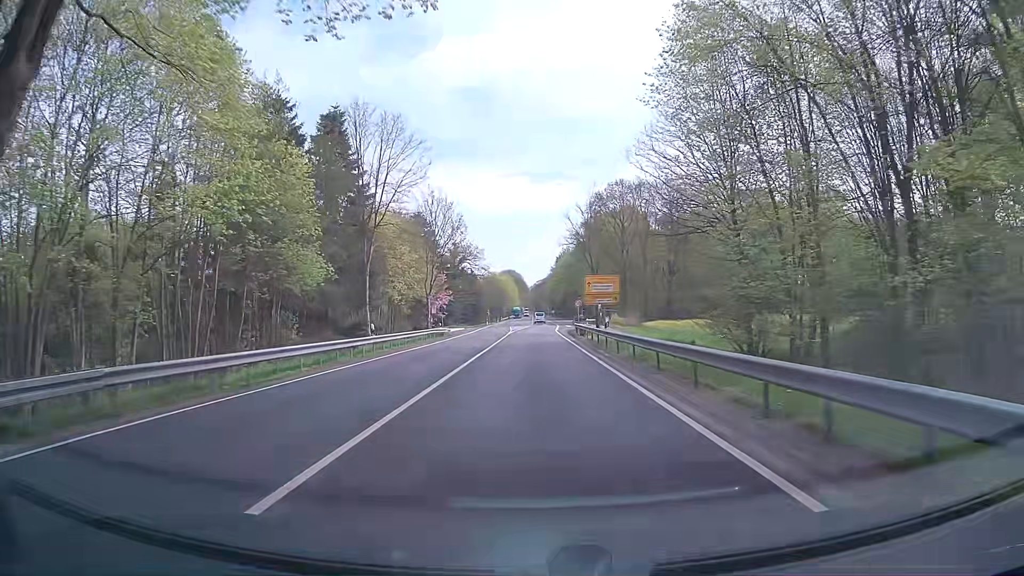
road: primary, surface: asphalt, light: Day
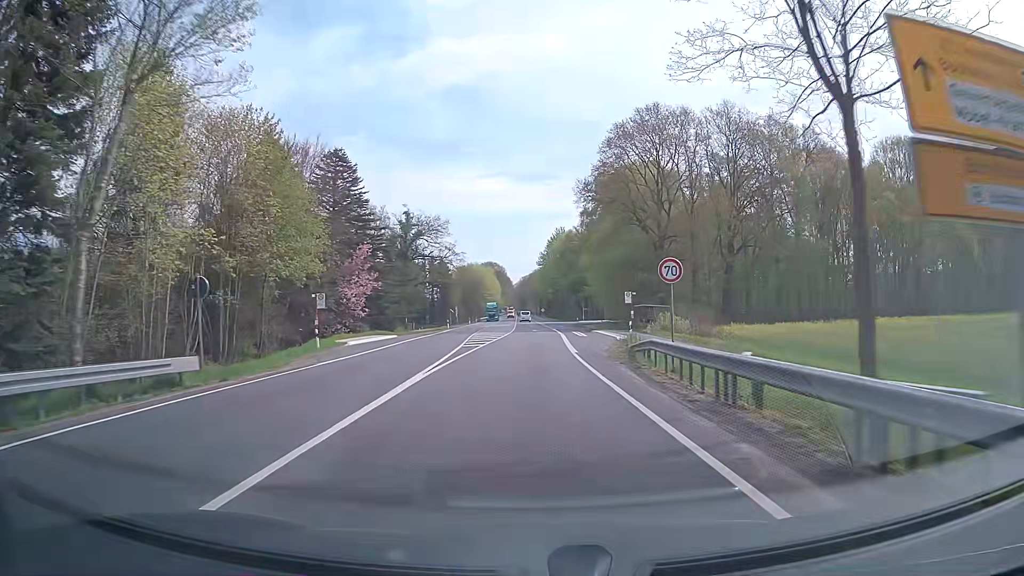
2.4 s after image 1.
(+0.2, +43.2) m; +1°
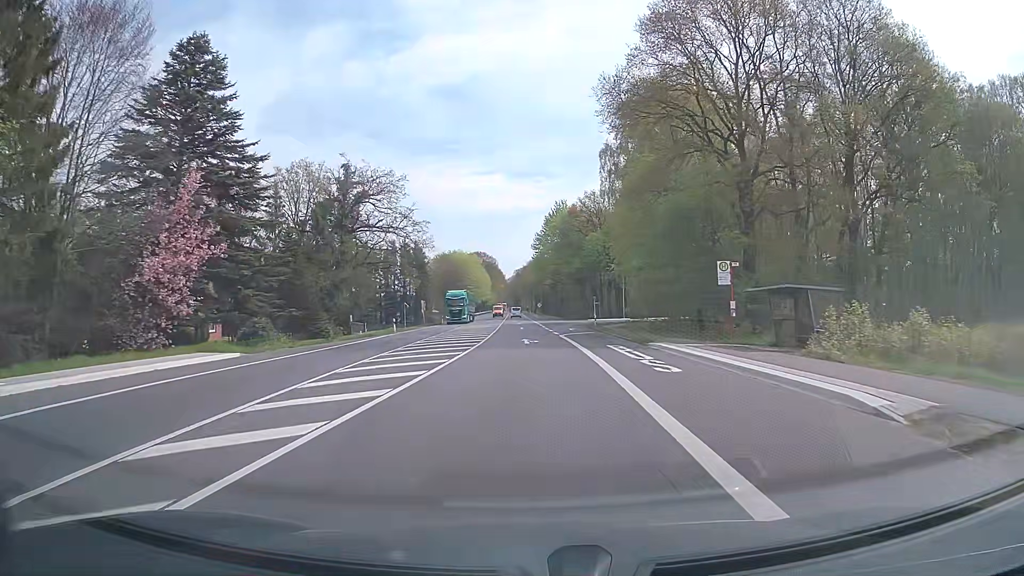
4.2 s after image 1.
(+0.2, +31.6) m; +1°
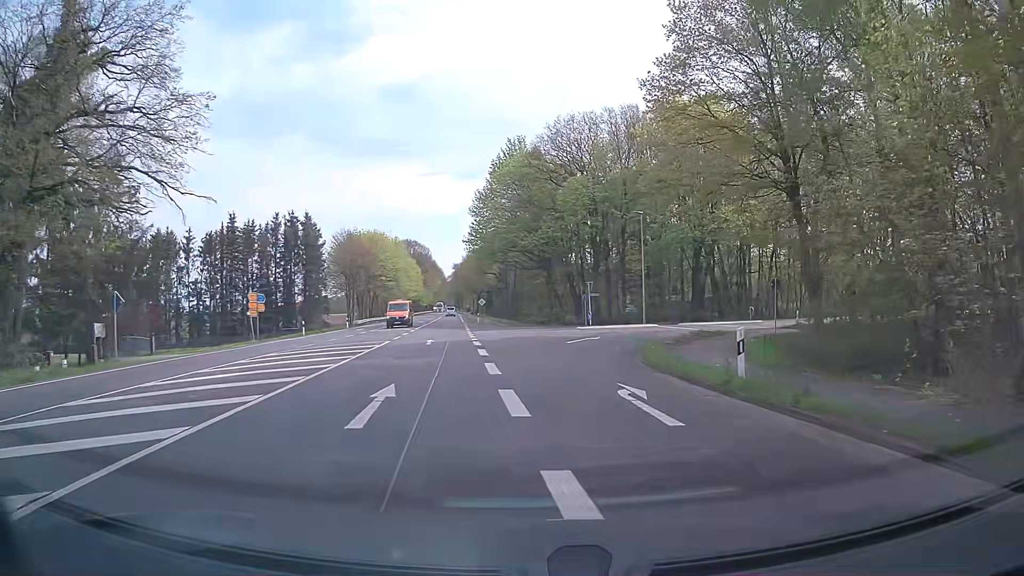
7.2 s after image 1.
(+0.3, +44.0) m; +4°
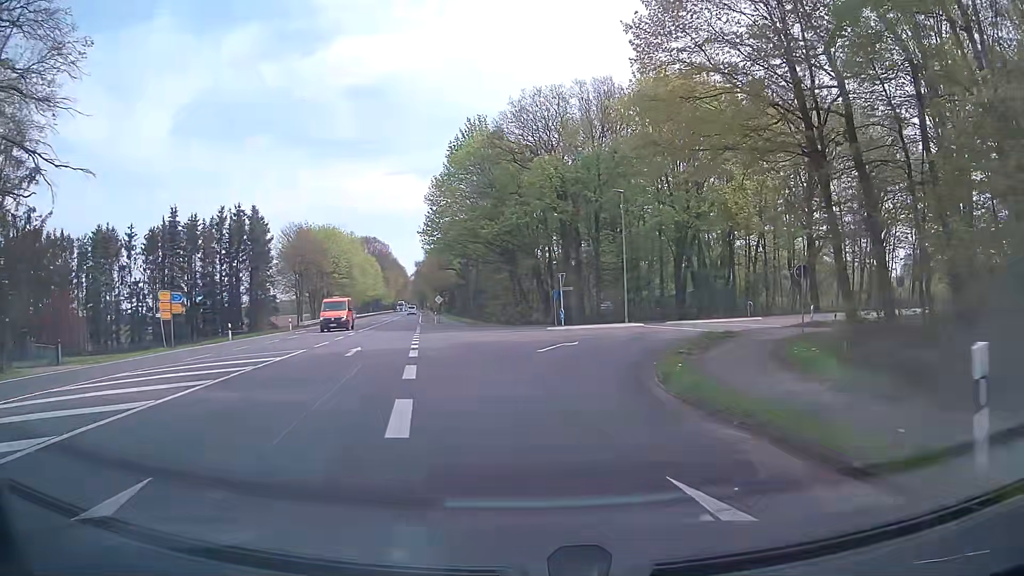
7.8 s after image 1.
(+0.2, +7.6) m; +3°
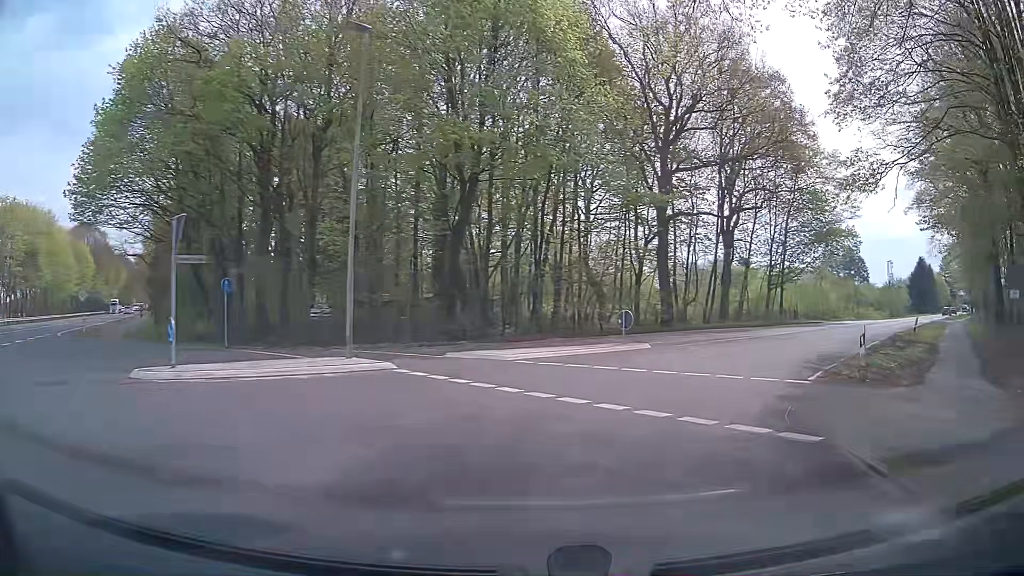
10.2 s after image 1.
(+2.9, +24.2) m; +21°
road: tertiary
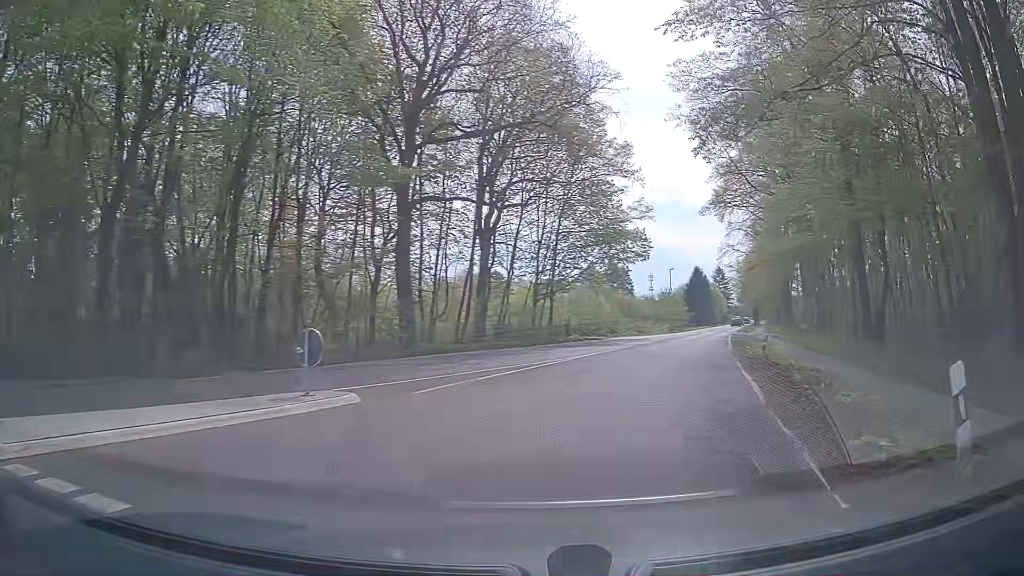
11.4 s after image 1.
(+1.8, +10.3) m; +20°
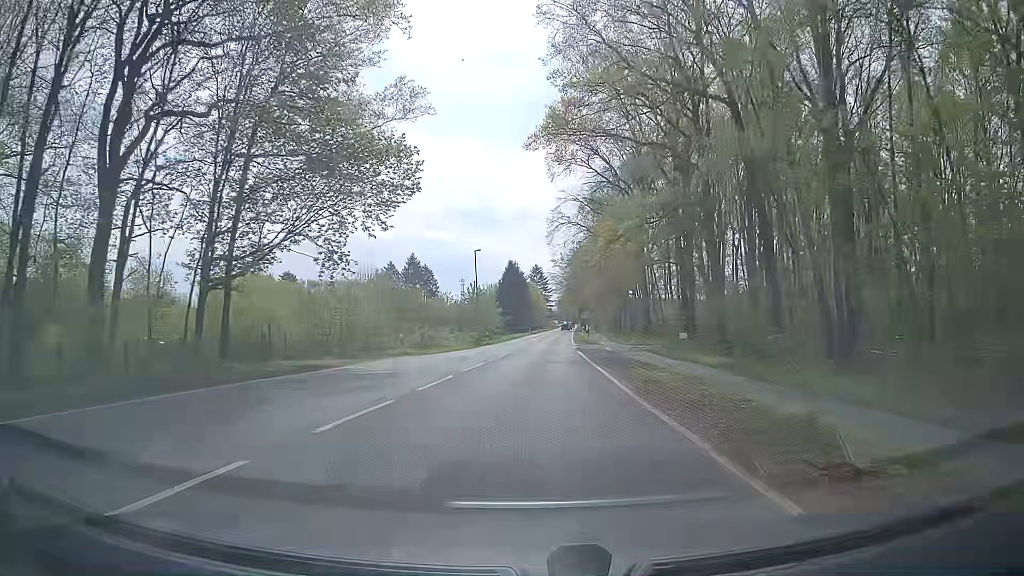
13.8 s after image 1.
(+6.1, +27.2) m; +17°
(0, +10) (0, +20) (+1, +30) (+1, +40) (+2, +50) (+3, +60) (+3, +70) (+4, +80) (+5, +90) (+6, +100) m
